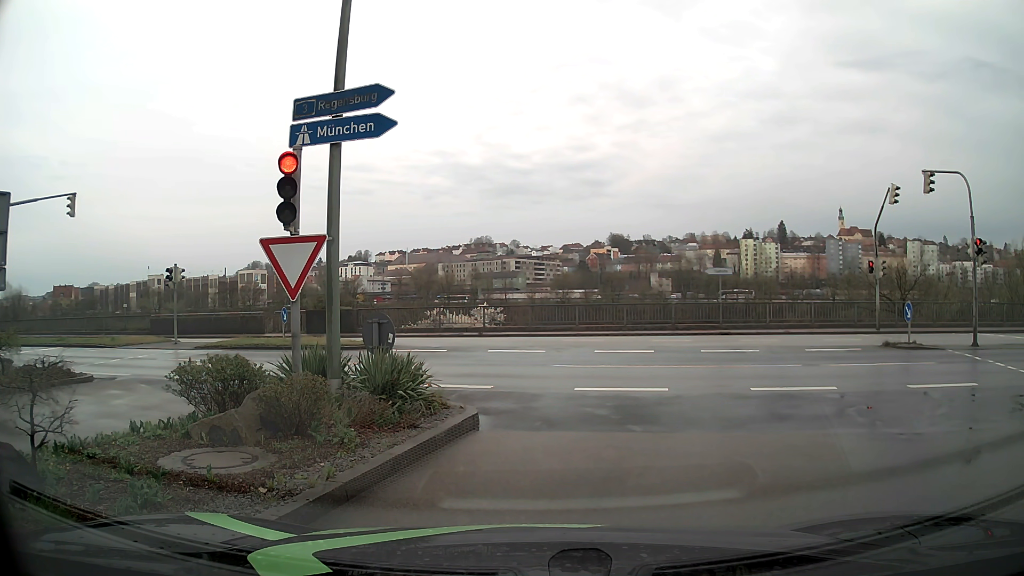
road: tertiary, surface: asphalt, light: Day
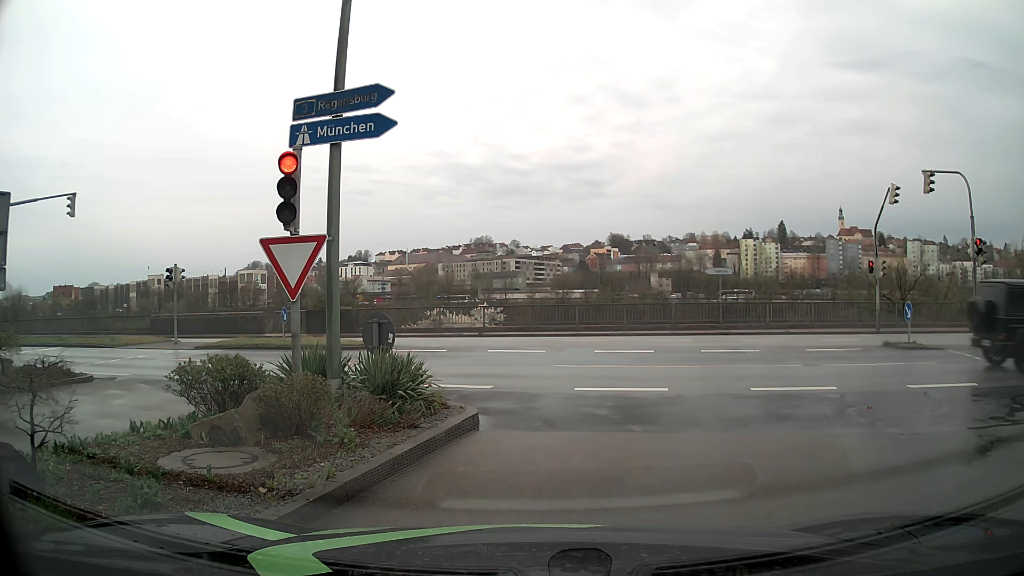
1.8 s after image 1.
(0.0, 0.0) m; 0°
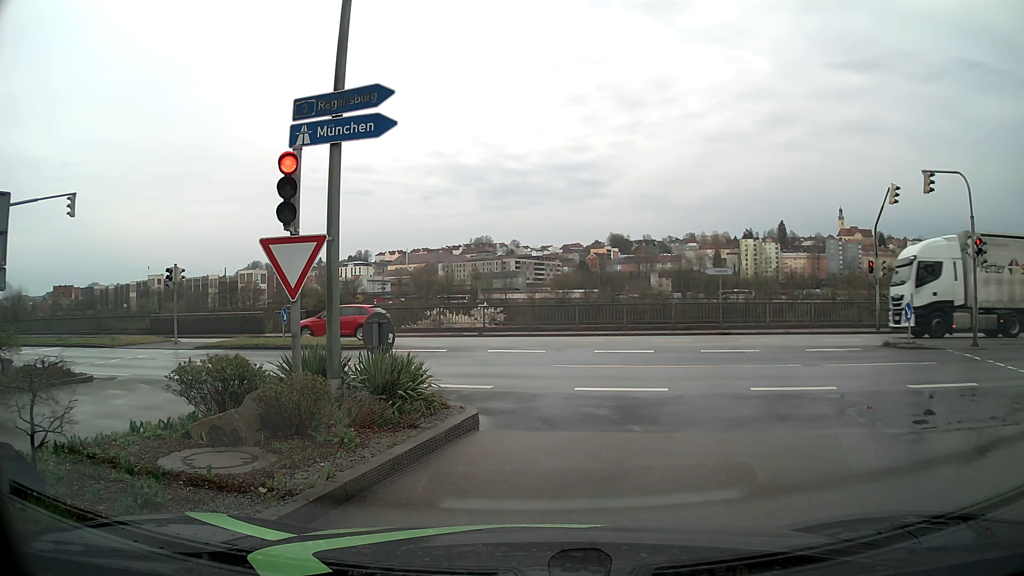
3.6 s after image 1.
(0.0, 0.0) m; 0°
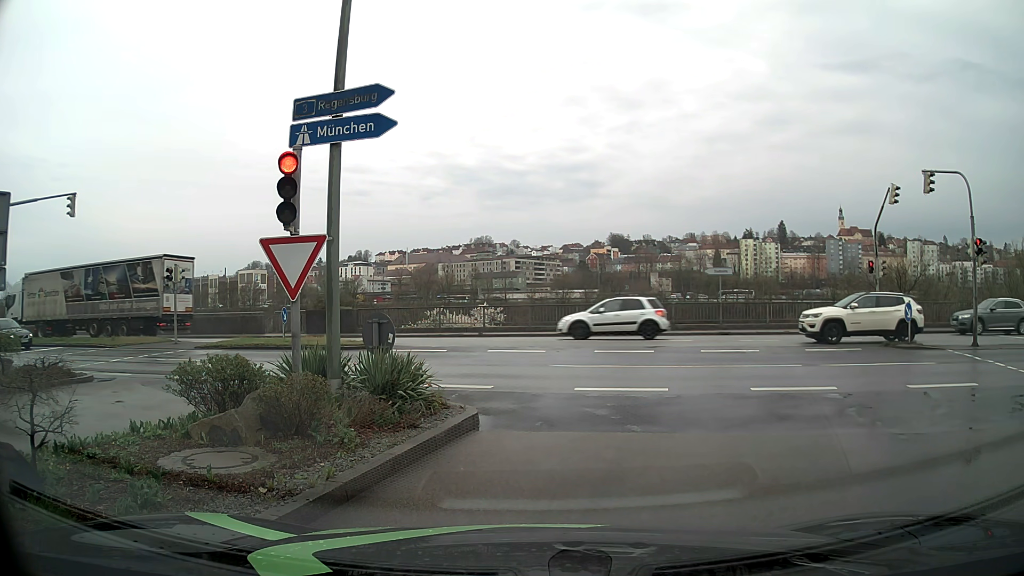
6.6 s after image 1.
(0.0, 0.0) m; 0°
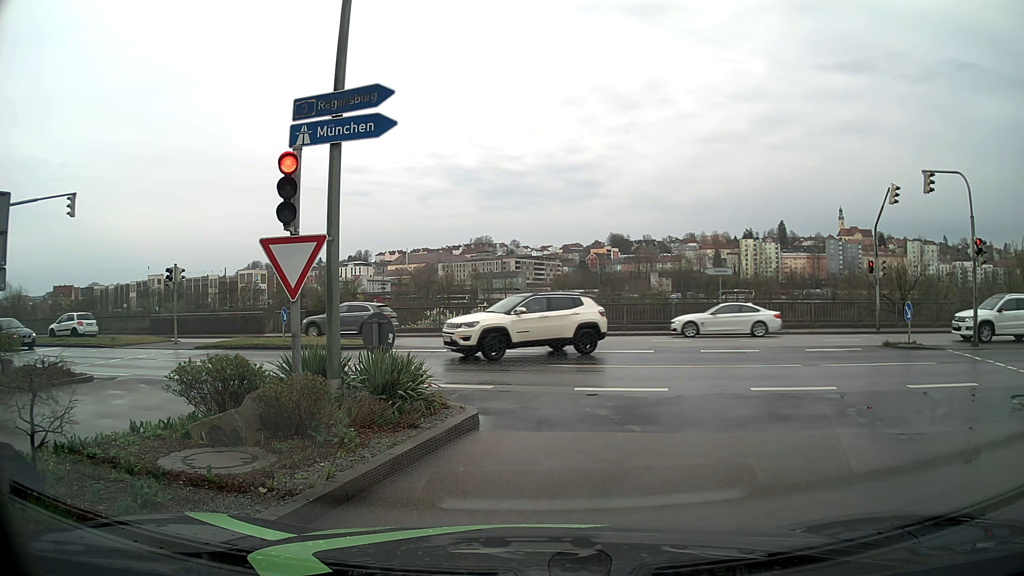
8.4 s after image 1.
(0.0, 0.0) m; 0°
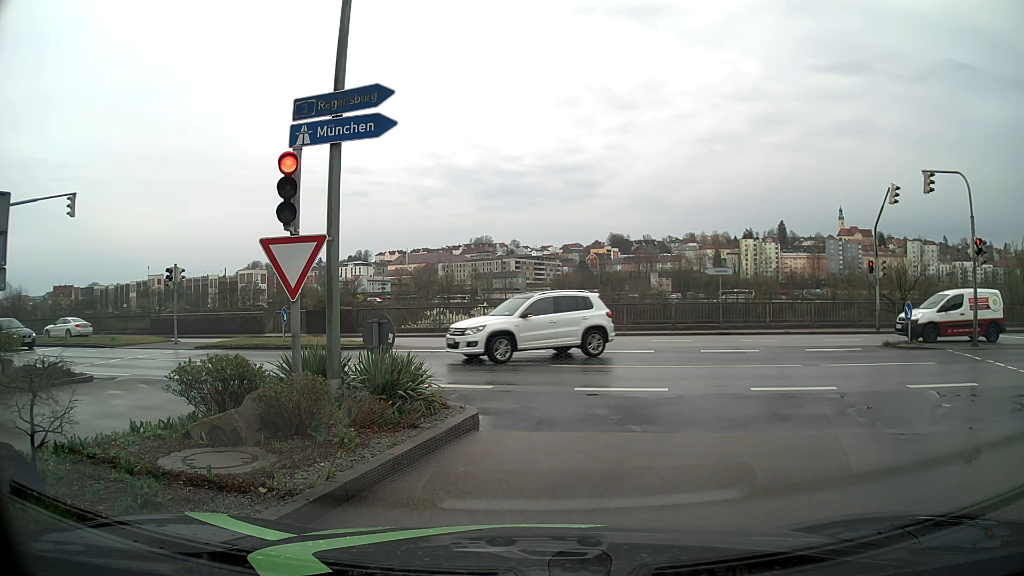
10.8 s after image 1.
(0.0, 0.0) m; 0°
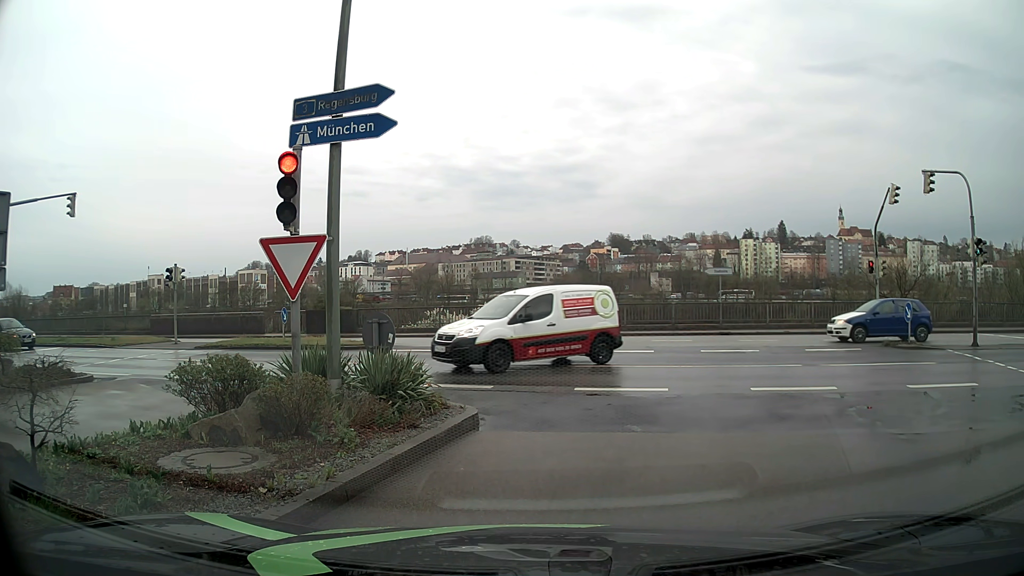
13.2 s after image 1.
(0.0, 0.0) m; 0°
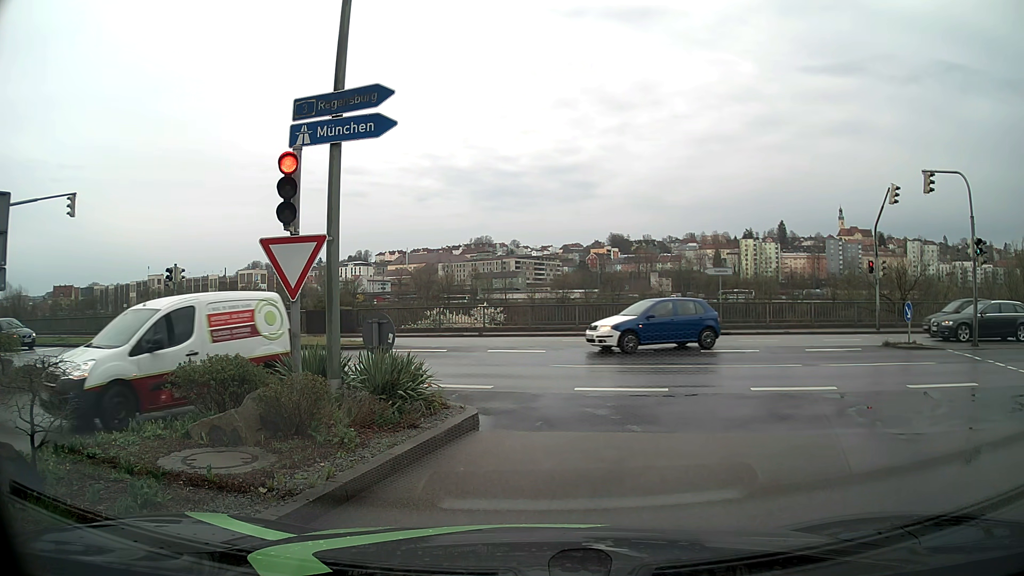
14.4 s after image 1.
(0.0, 0.0) m; 0°
